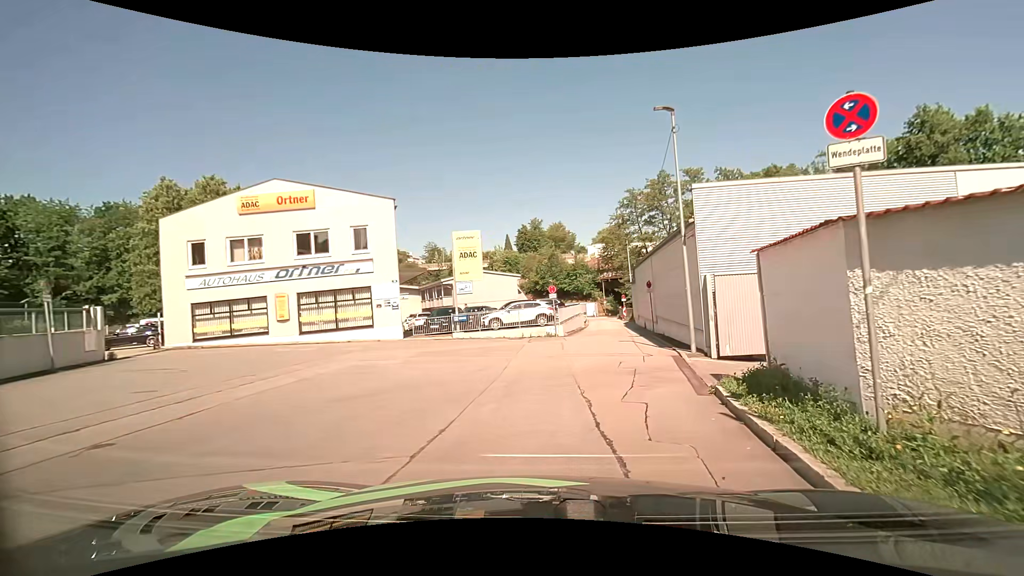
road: residential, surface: asphalt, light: Day
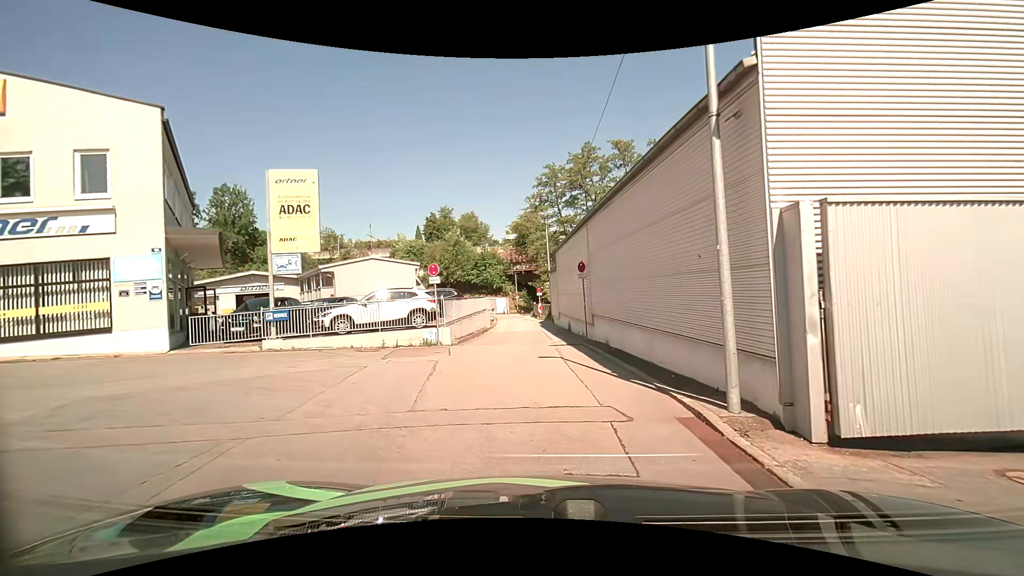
(+1.1, +10.2) m; +10°
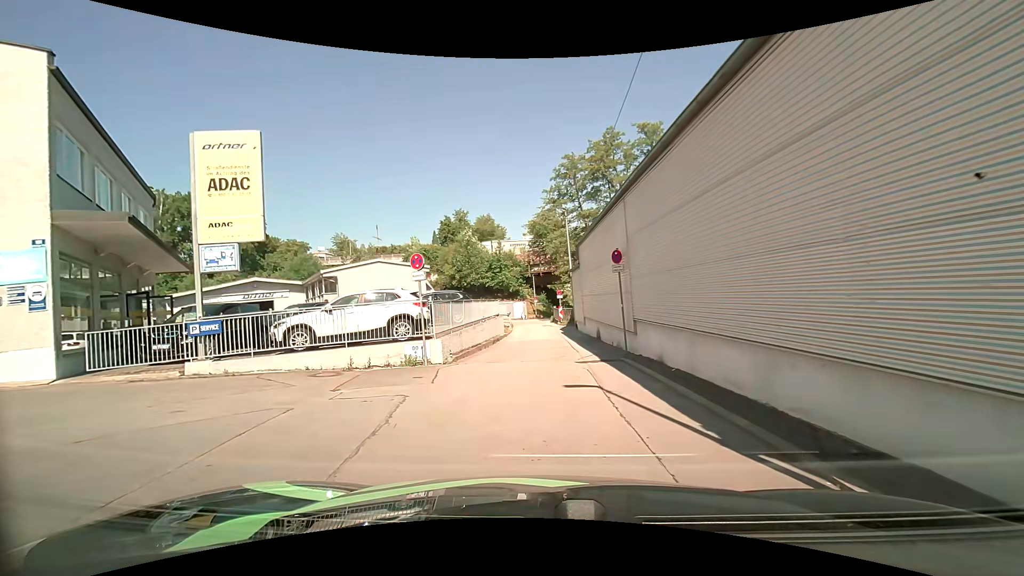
(0.0, +4.6) m; -1°
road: service
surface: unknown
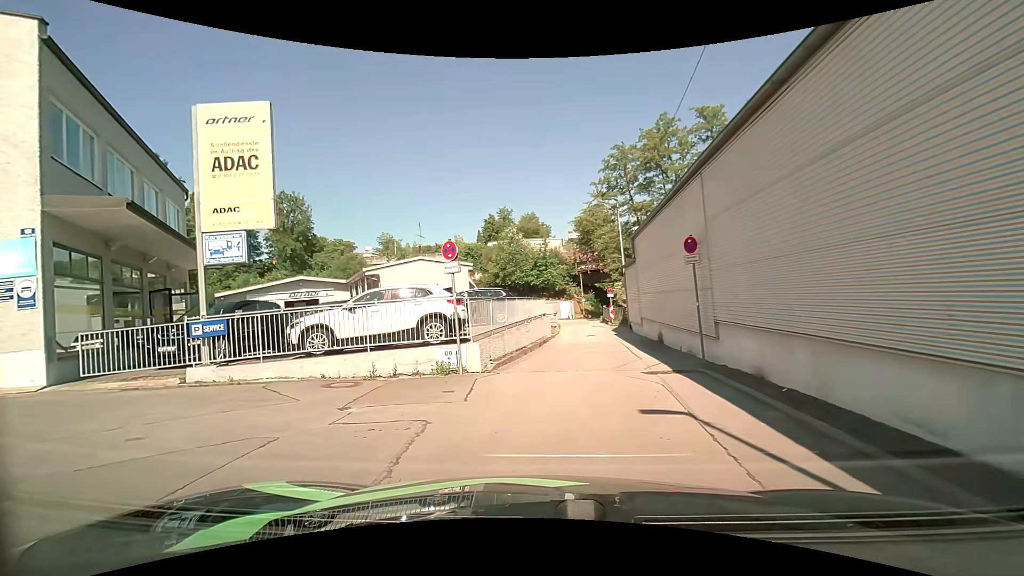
(-0.1, +2.2) m; -5°
